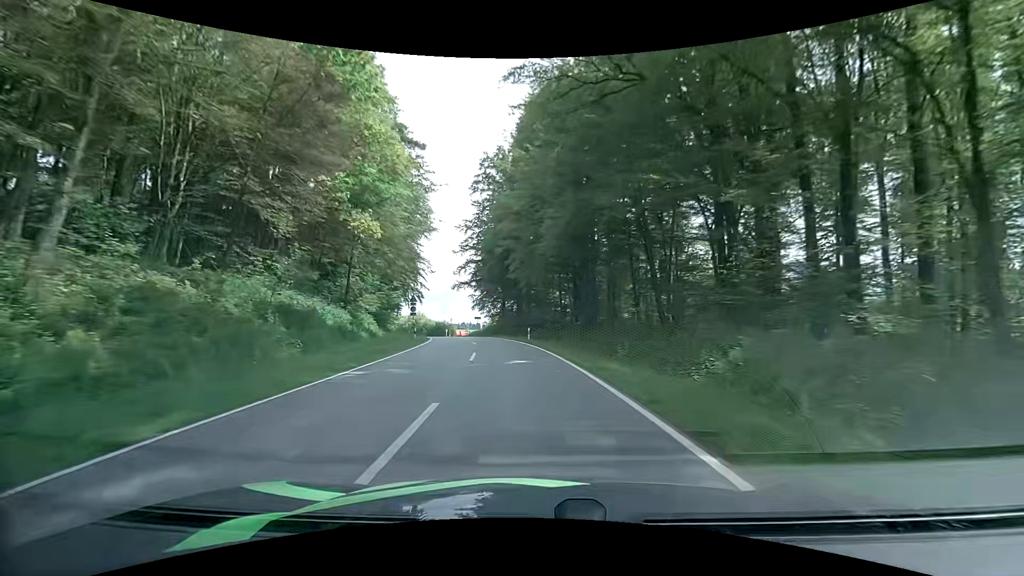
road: tertiary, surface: asphalt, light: Day
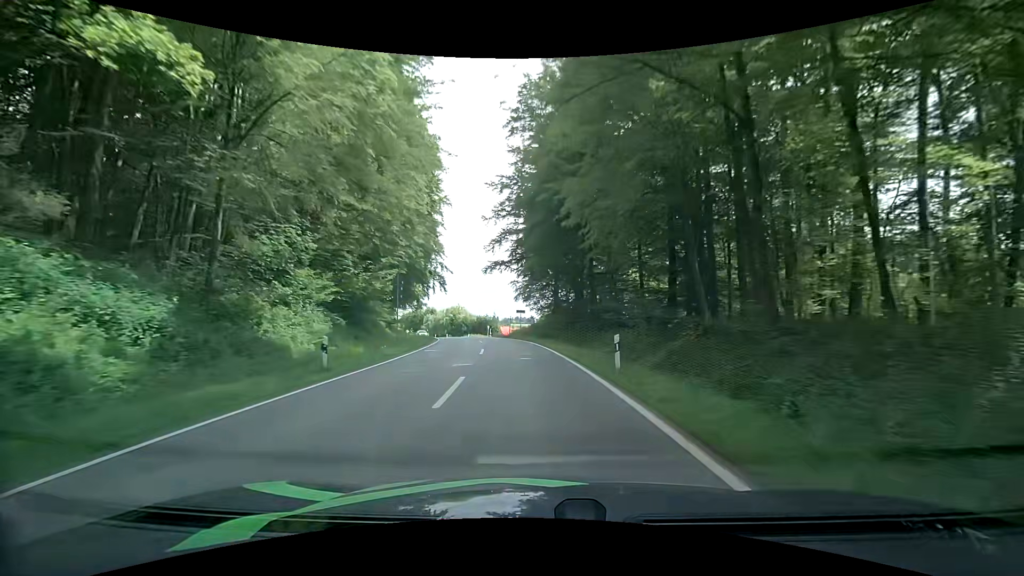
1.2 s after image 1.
(-1.4, +21.4) m; -7°
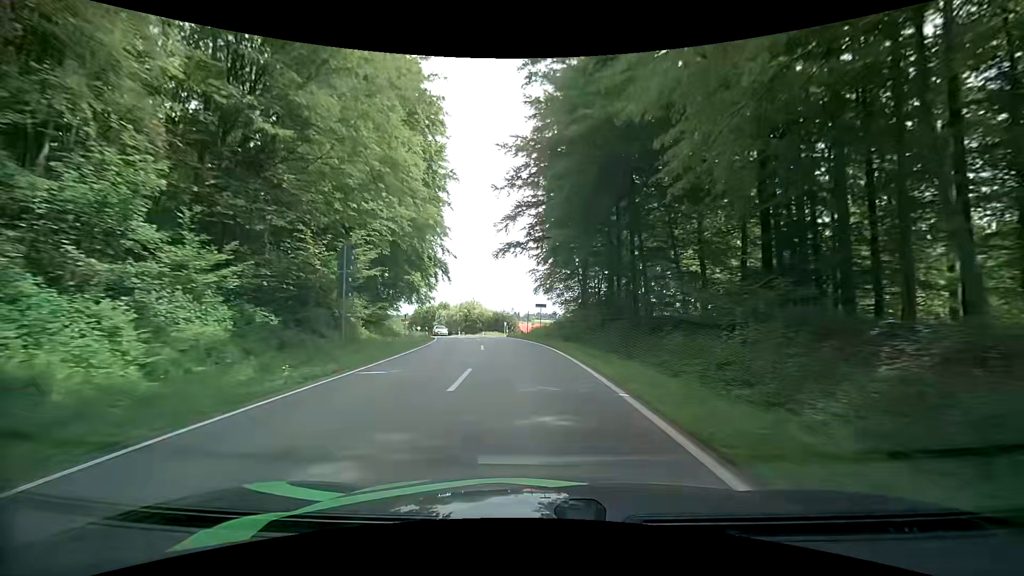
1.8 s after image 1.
(-0.2, +10.8) m; -2°
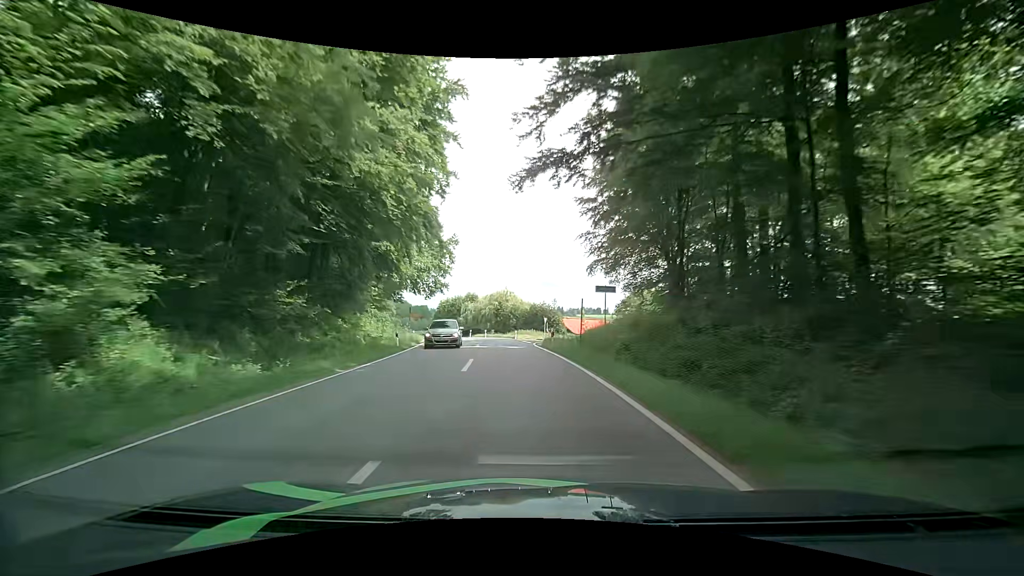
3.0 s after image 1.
(-1.0, +21.4) m; -5°
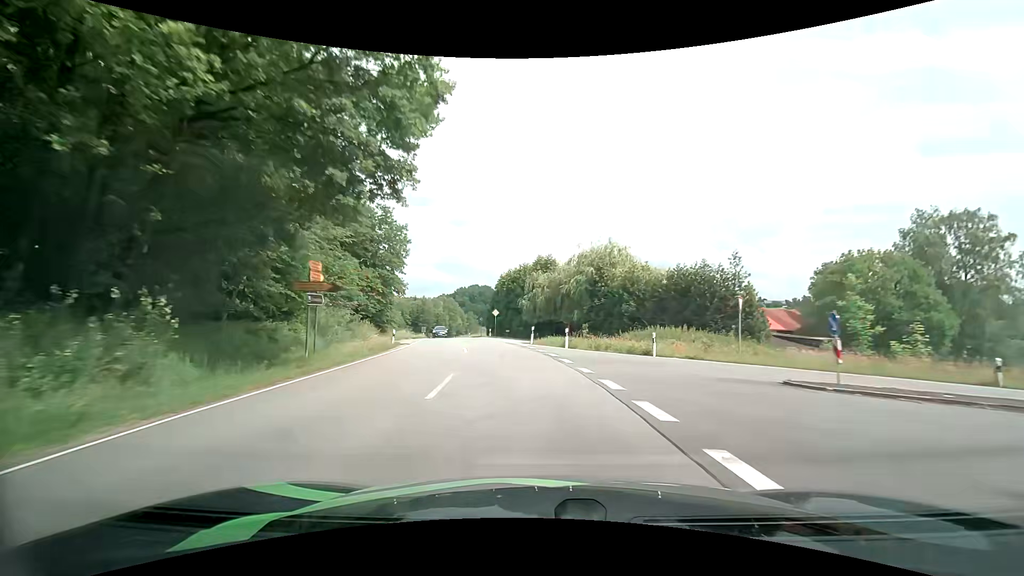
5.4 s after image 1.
(-3.9, +42.4) m; -10°
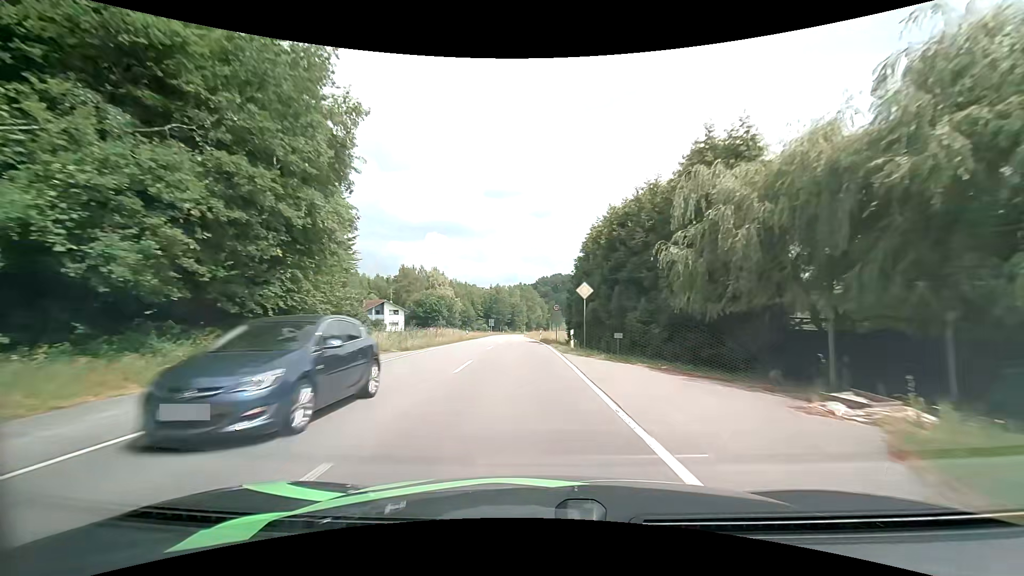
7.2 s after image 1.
(-3.0, +32.6) m; -10°
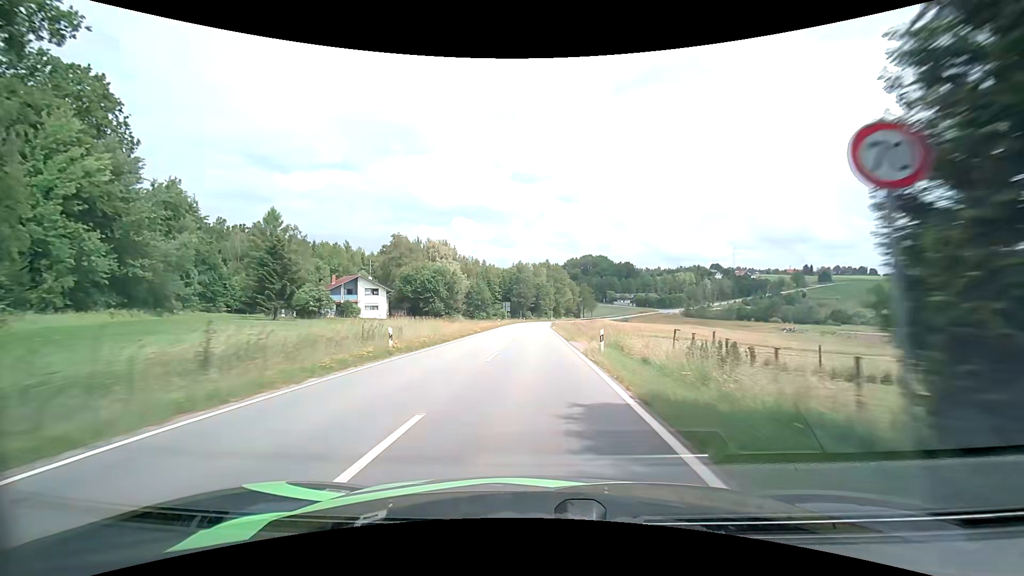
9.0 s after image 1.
(-1.3, +35.1) m; -3°
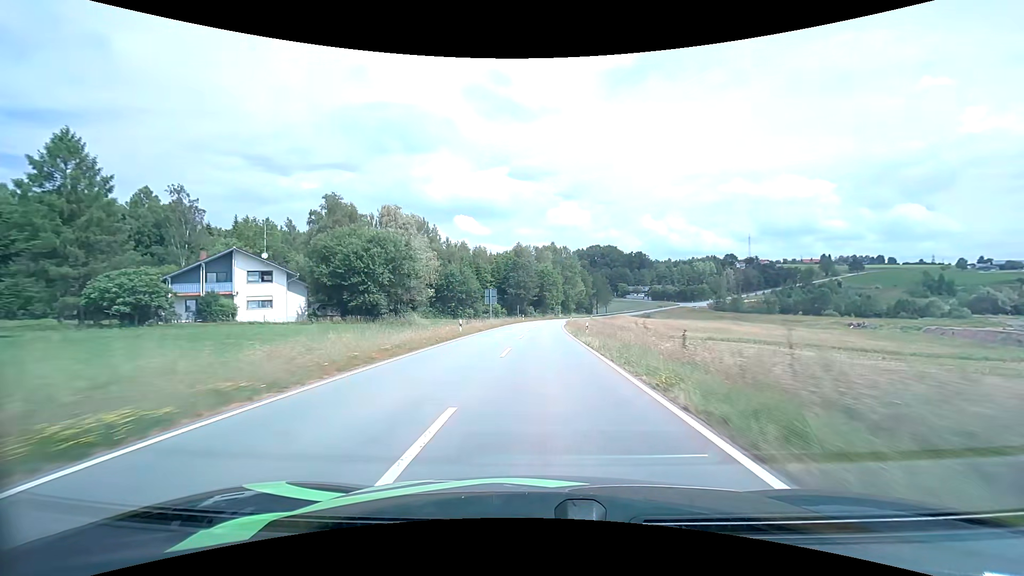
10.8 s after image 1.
(-0.6, +37.0) m; -1°
